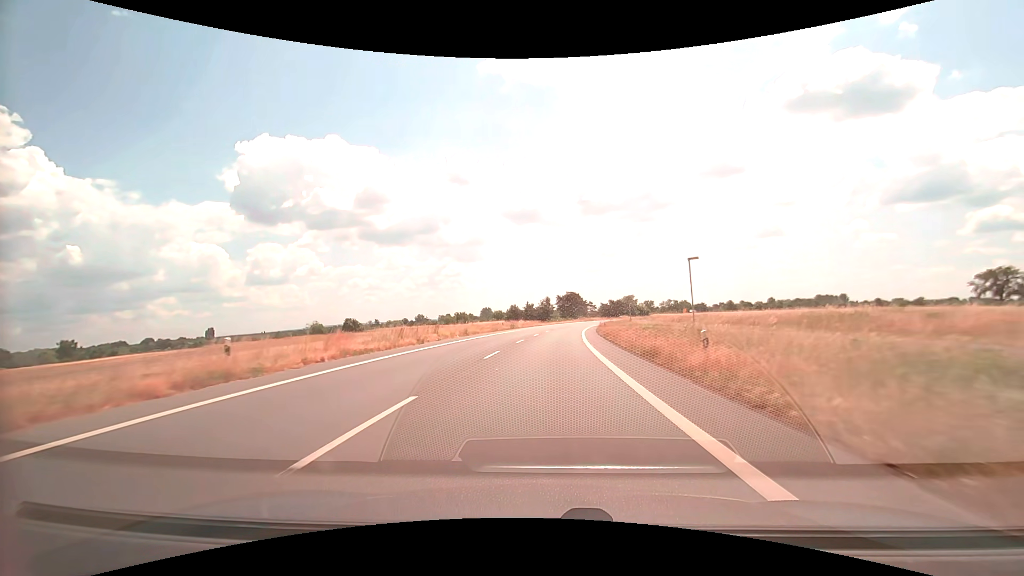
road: primary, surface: asphalt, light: Day
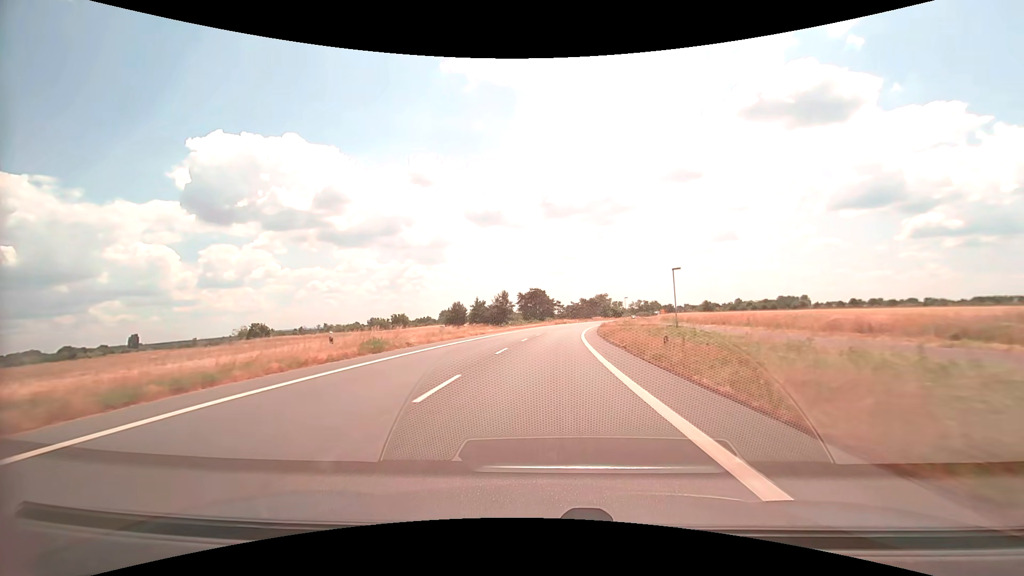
(+1.6, +44.5) m; +4°
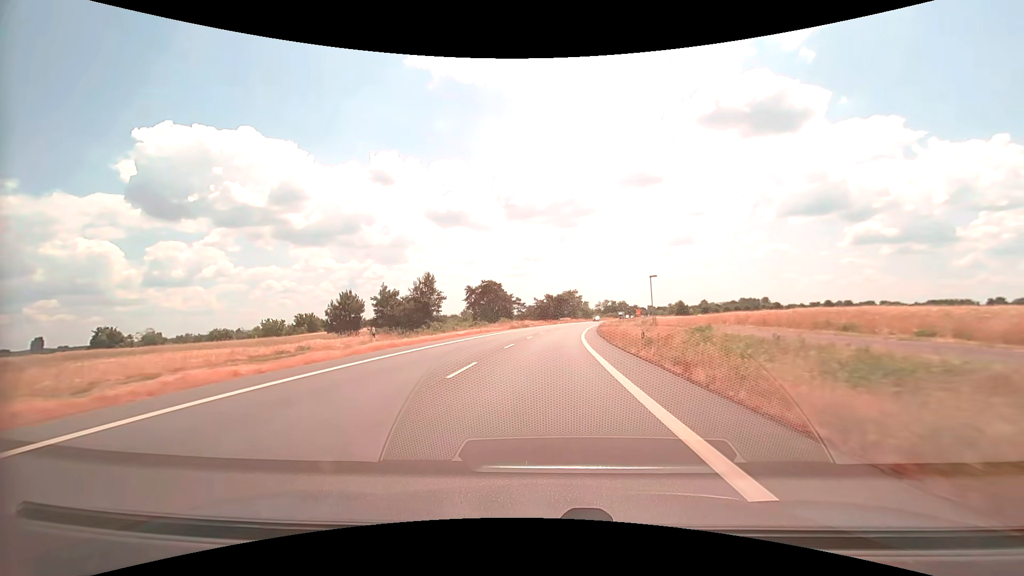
(+1.8, +44.5) m; +4°
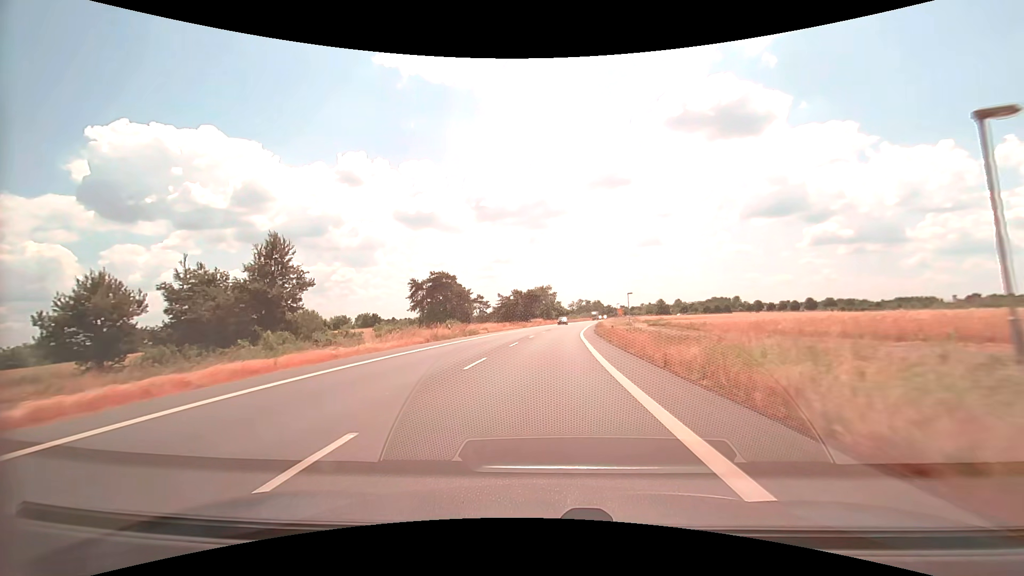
(+1.0, +33.4) m; +4°
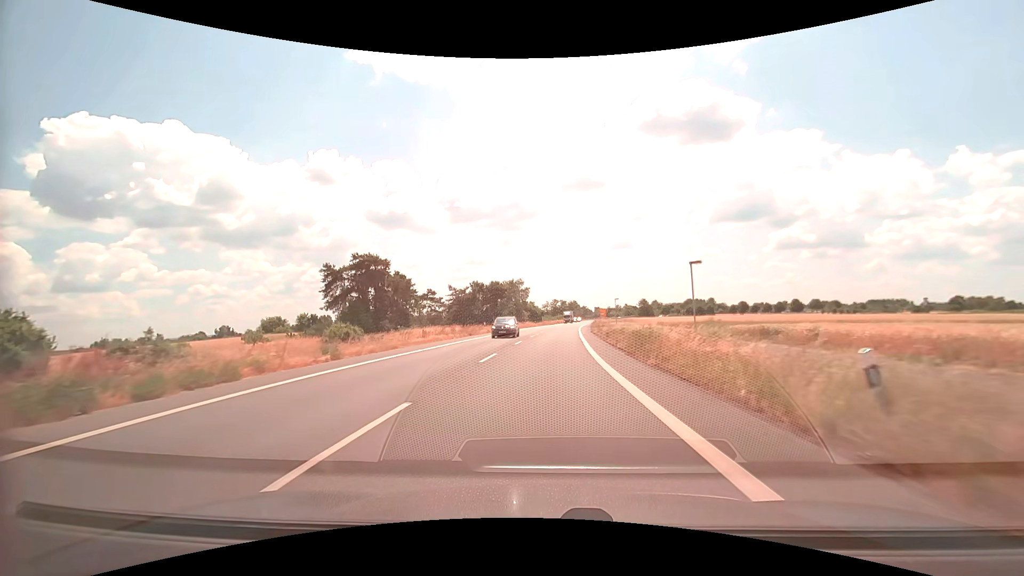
(+0.8, +33.4) m; +3°
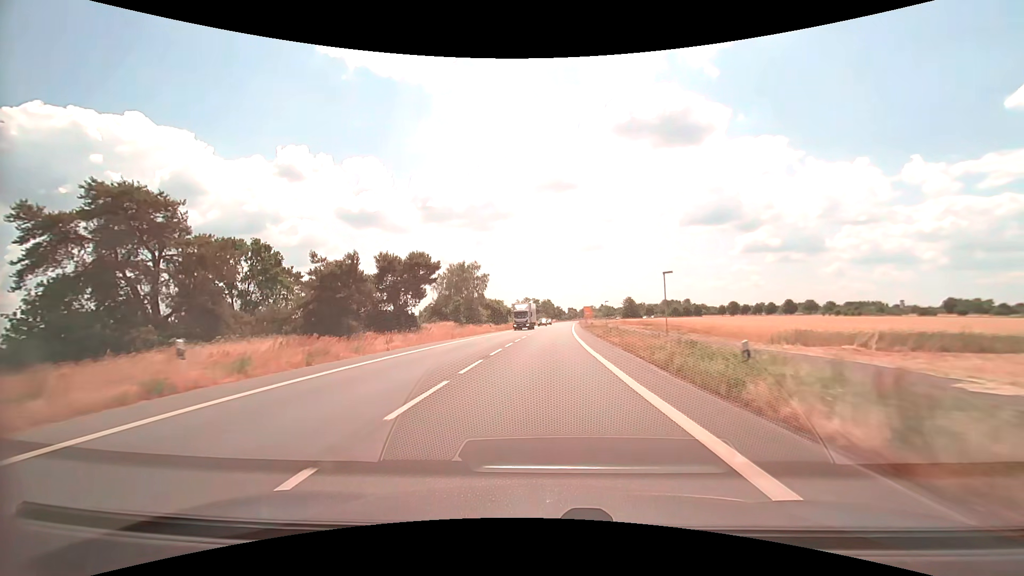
(+1.4, +44.3) m; +3°
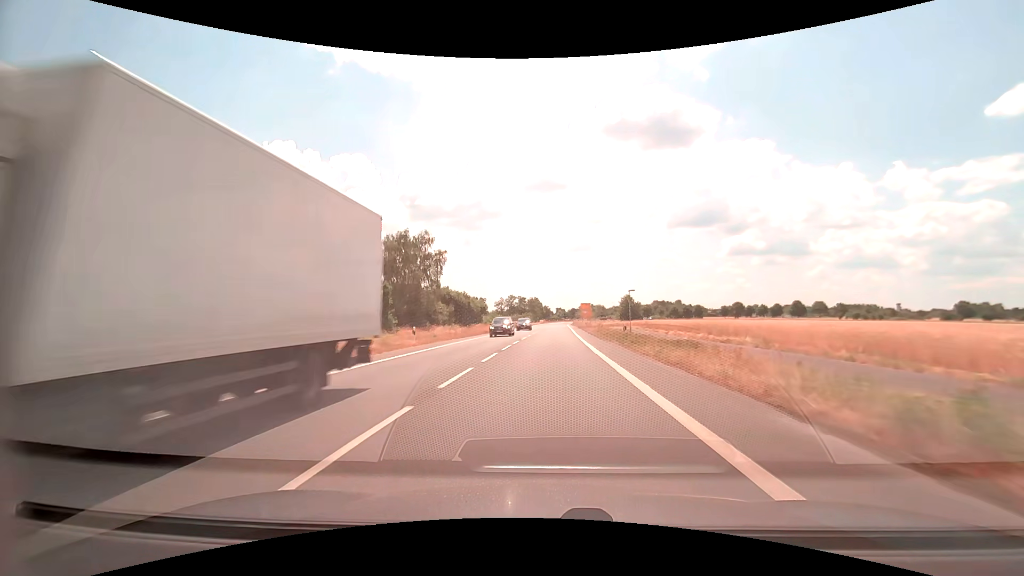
(+0.4, +32.6) m; +1°
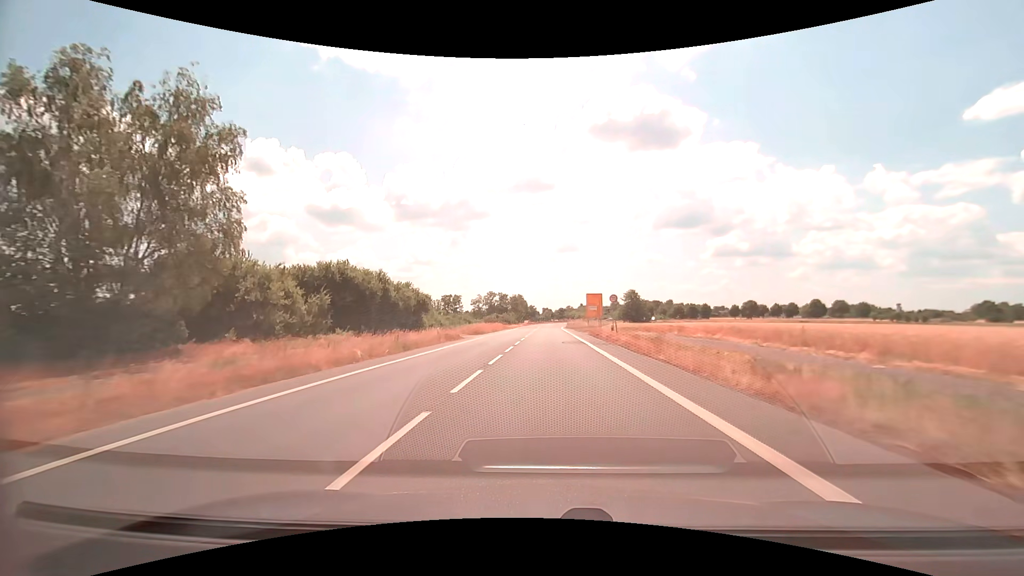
(+0.6, +42.4) m; +2°
(0, +10) (0, +20) (0, +30) (0, +40) (+1, +50) (+1, +60) (+1, +70) (+1, +80) (+2, +90) (+2, +100) m
